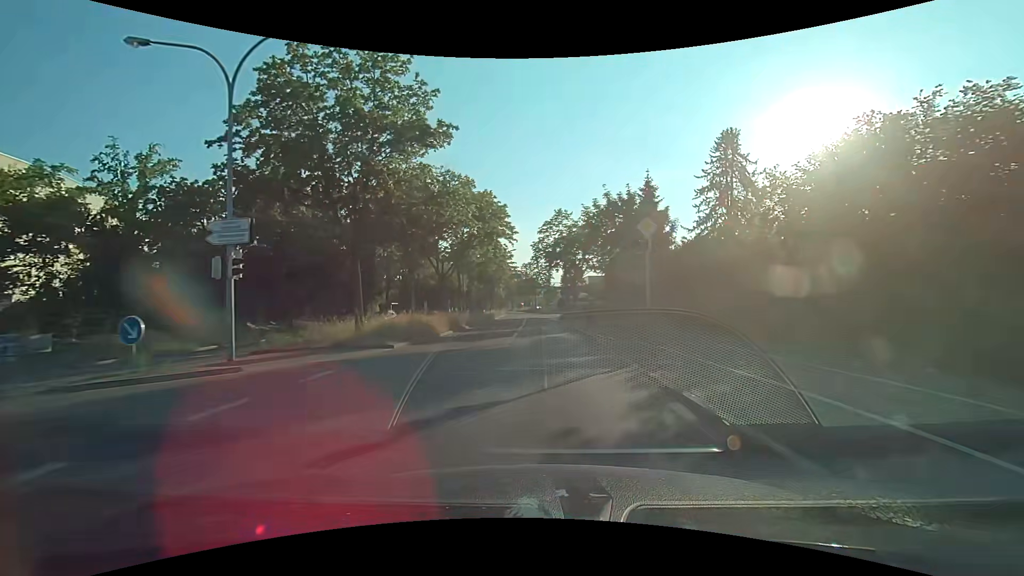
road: primary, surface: asphalt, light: Day
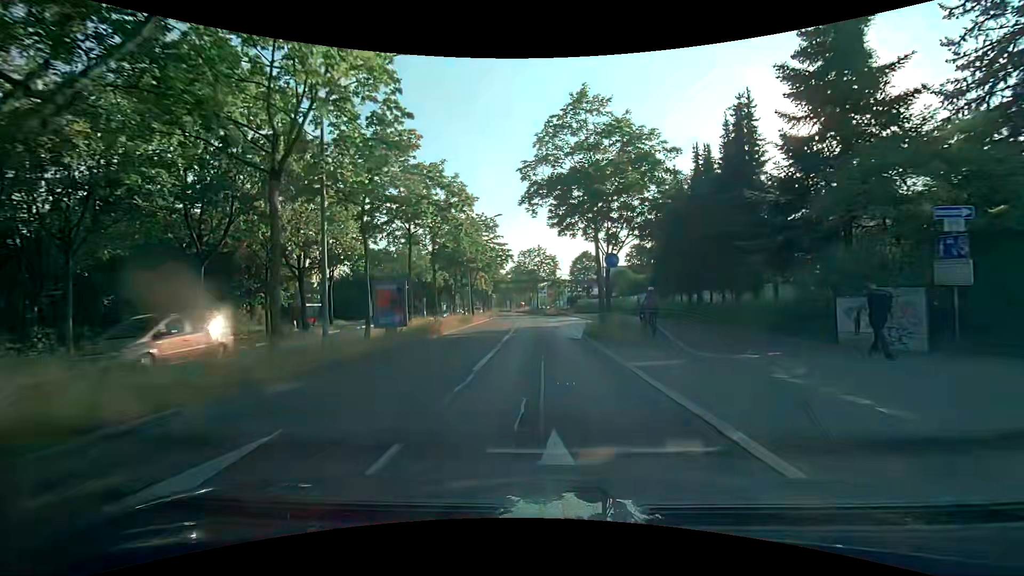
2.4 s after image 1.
(-0.2, +28.9) m; -1°
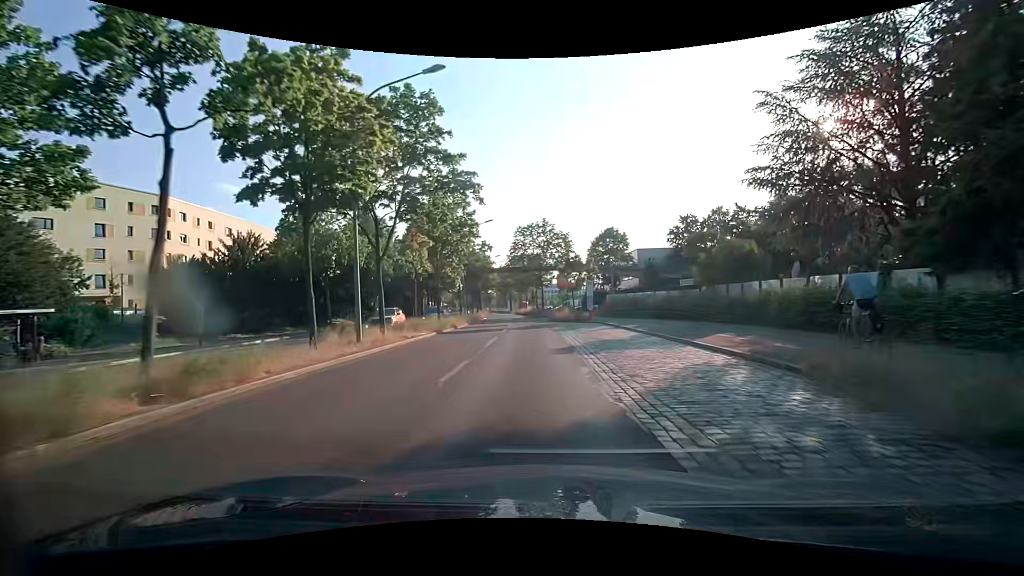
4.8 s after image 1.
(-0.1, +29.2) m; 0°
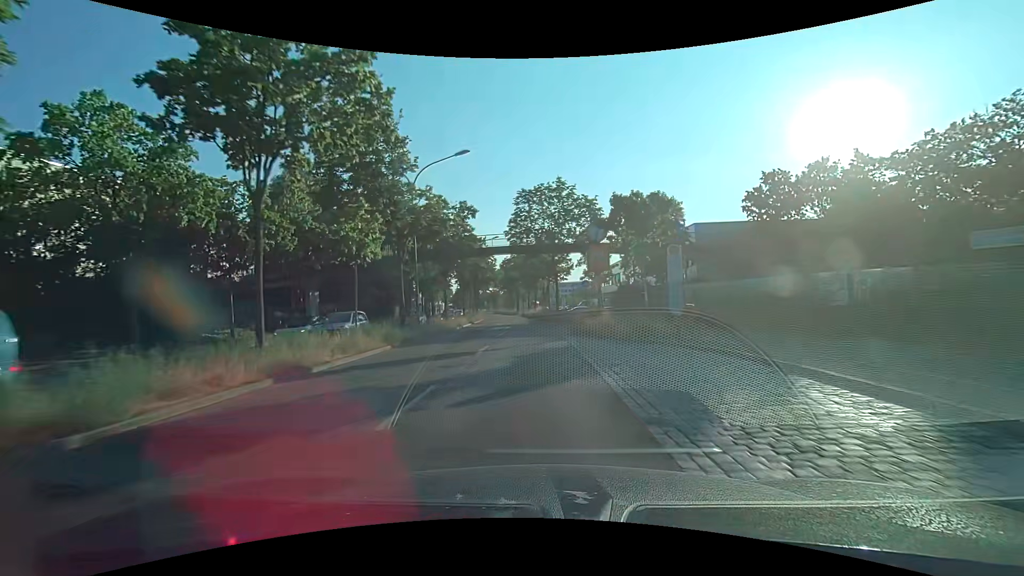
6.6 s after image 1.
(-0.3, +21.9) m; -2°
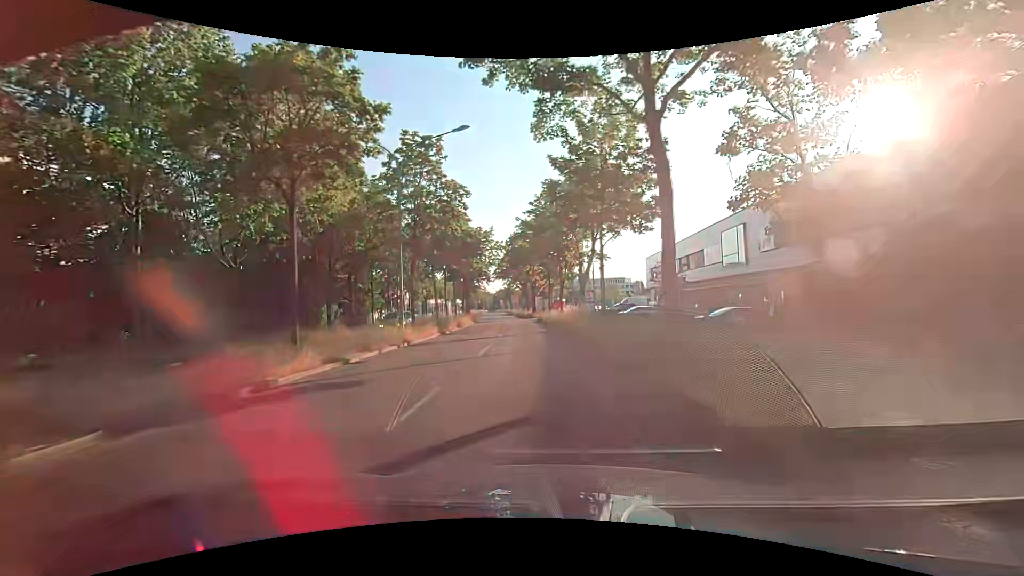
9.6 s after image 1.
(-0.8, +36.5) m; -2°
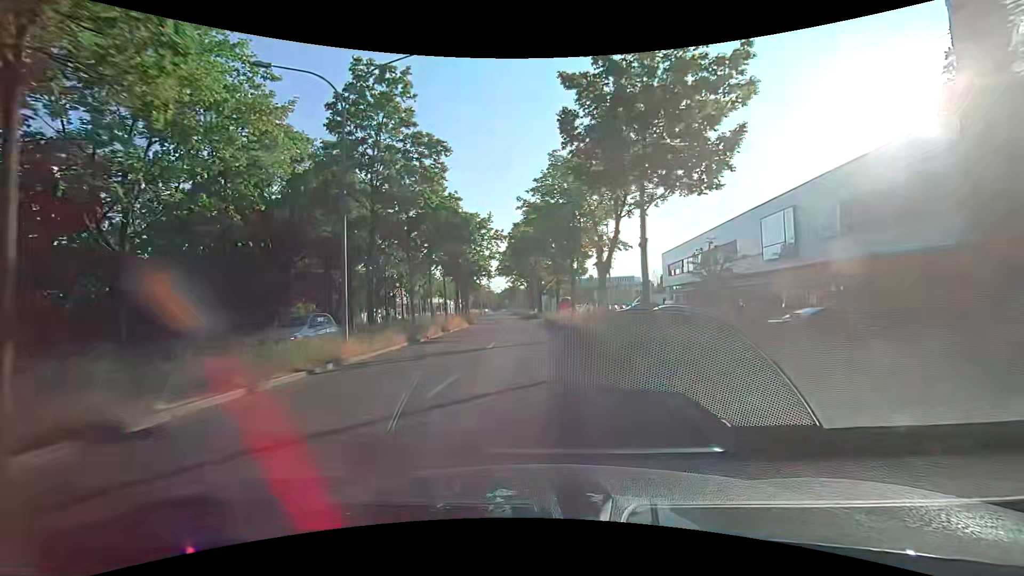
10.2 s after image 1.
(-0.2, +7.3) m; -2°
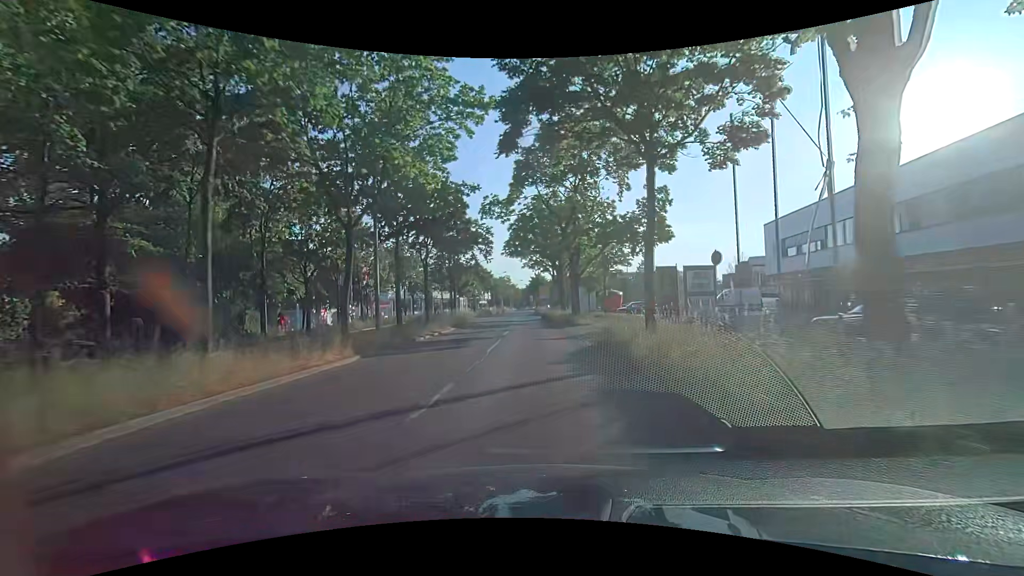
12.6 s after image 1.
(-0.5, +29.2) m; -3°
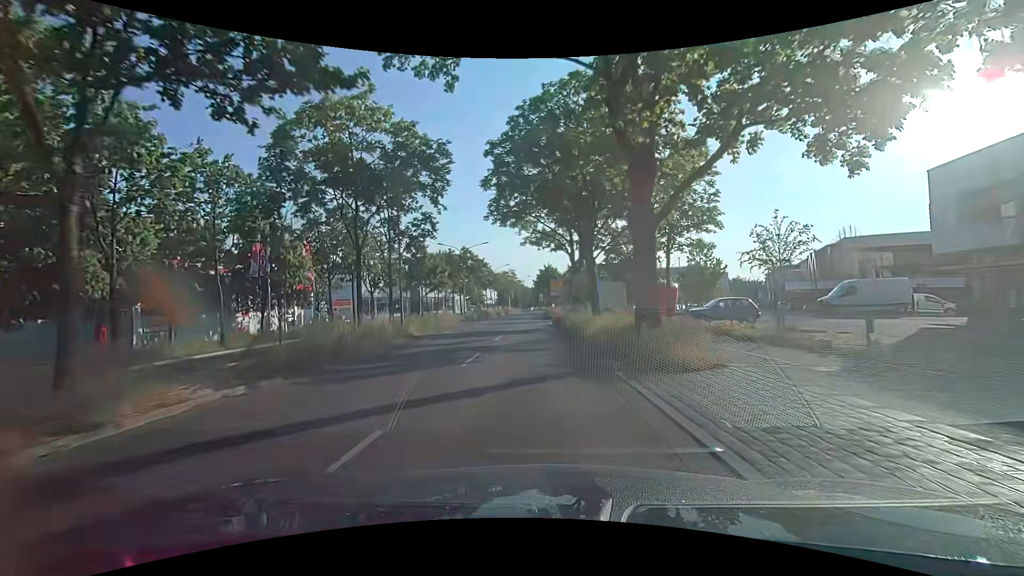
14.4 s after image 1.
(-0.1, +21.9) m; -1°
(0, +10) (0, +20) (-1, +30) (-1, +40) (-1, +50) (-2, +60) (-2, +70) (-2, +80) (-2, +90) (-2, +100) m
